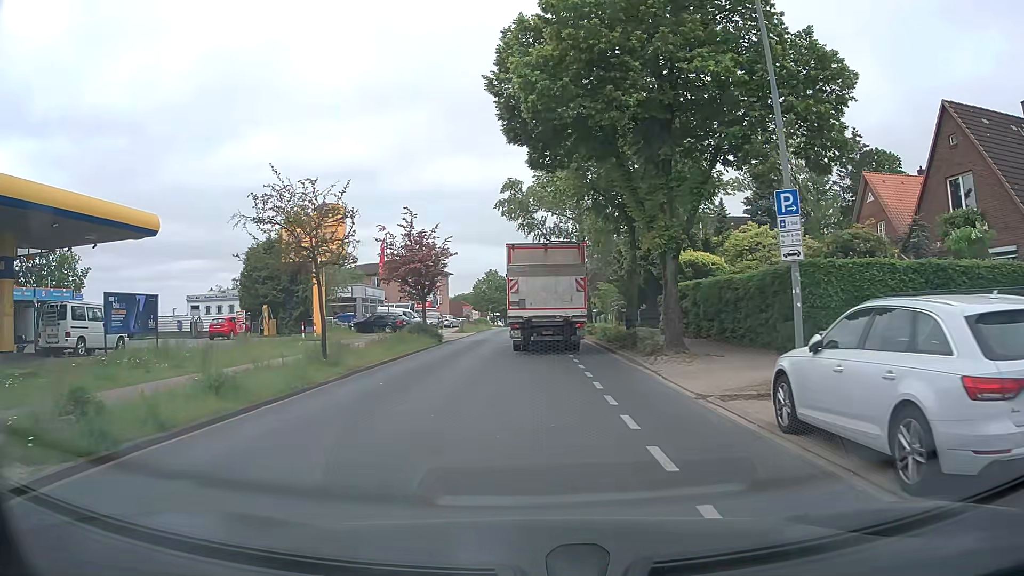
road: tertiary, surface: asphalt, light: Day
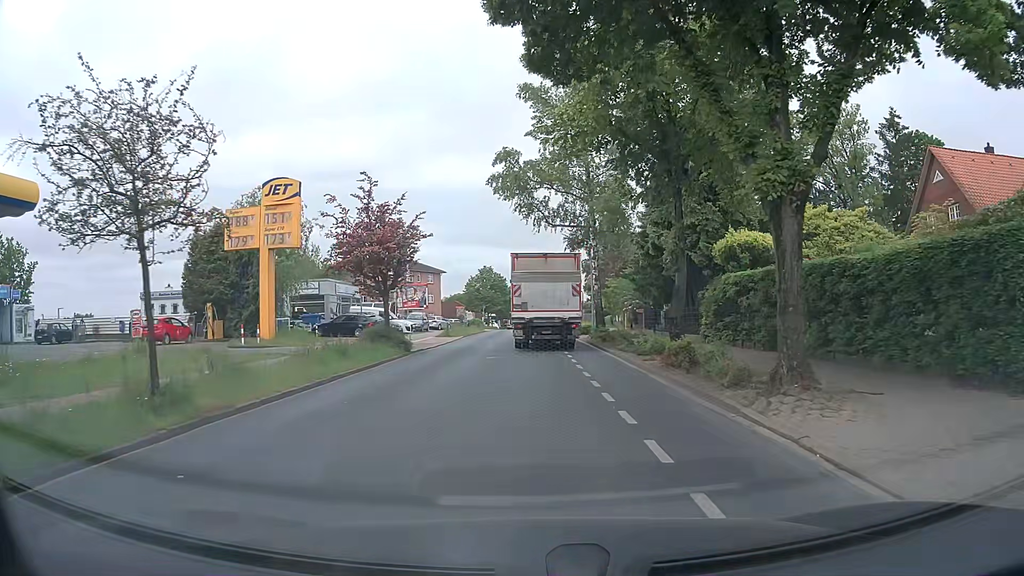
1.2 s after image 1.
(+0.1, +8.3) m; +1°
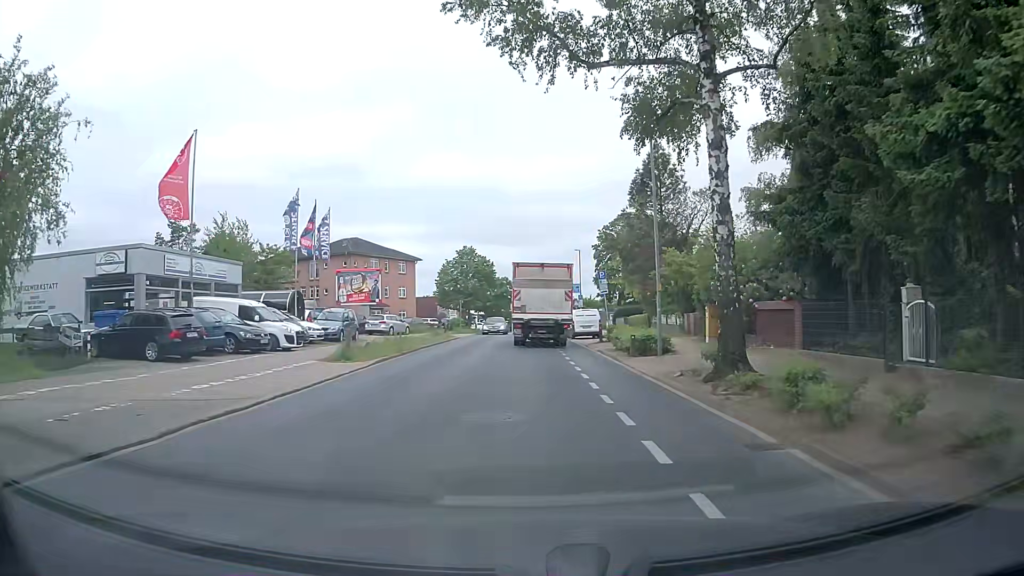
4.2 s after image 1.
(-0.1, +23.8) m; 0°
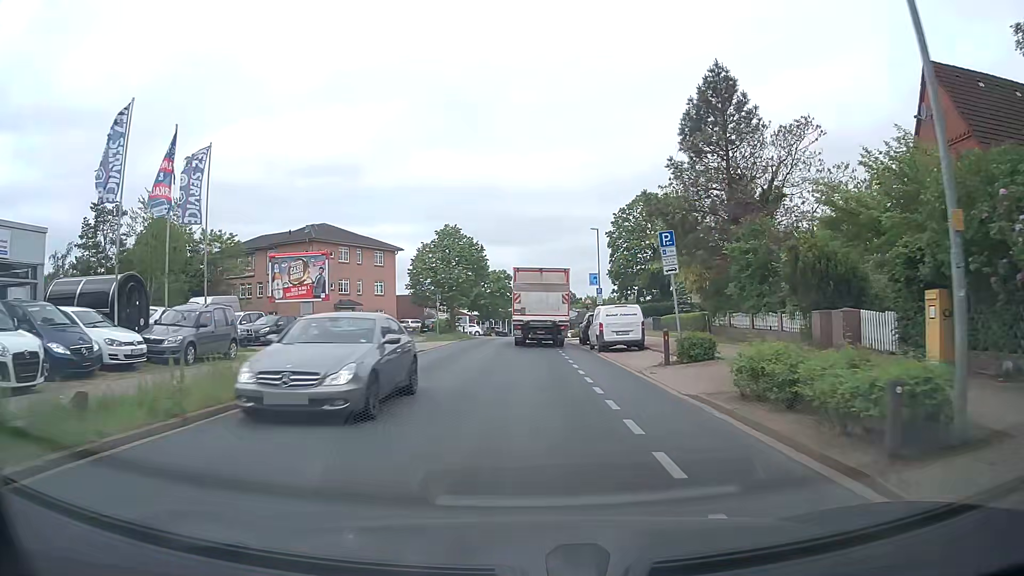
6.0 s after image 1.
(+0.1, +15.5) m; 0°
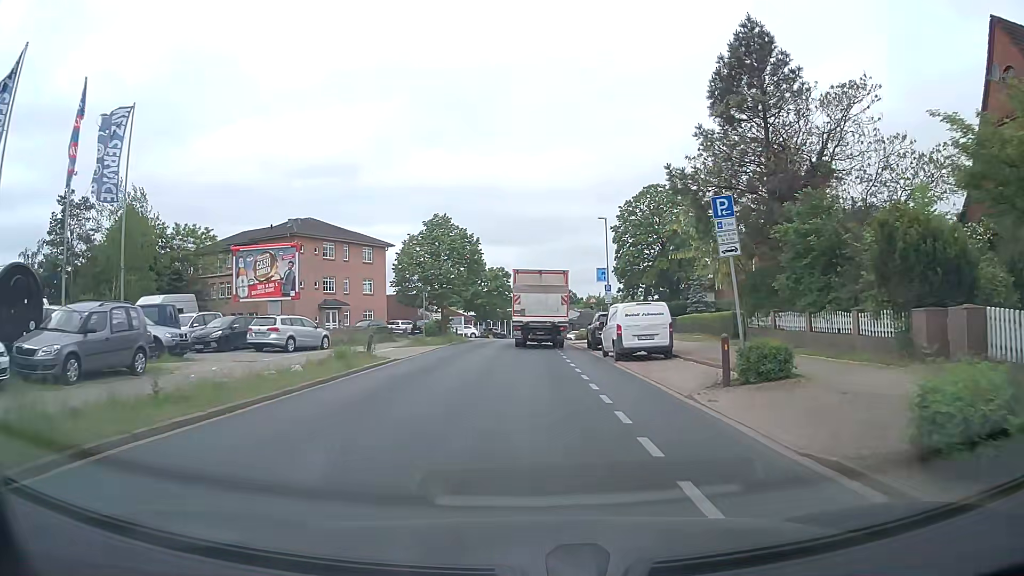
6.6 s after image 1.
(0.0, +5.4) m; 0°
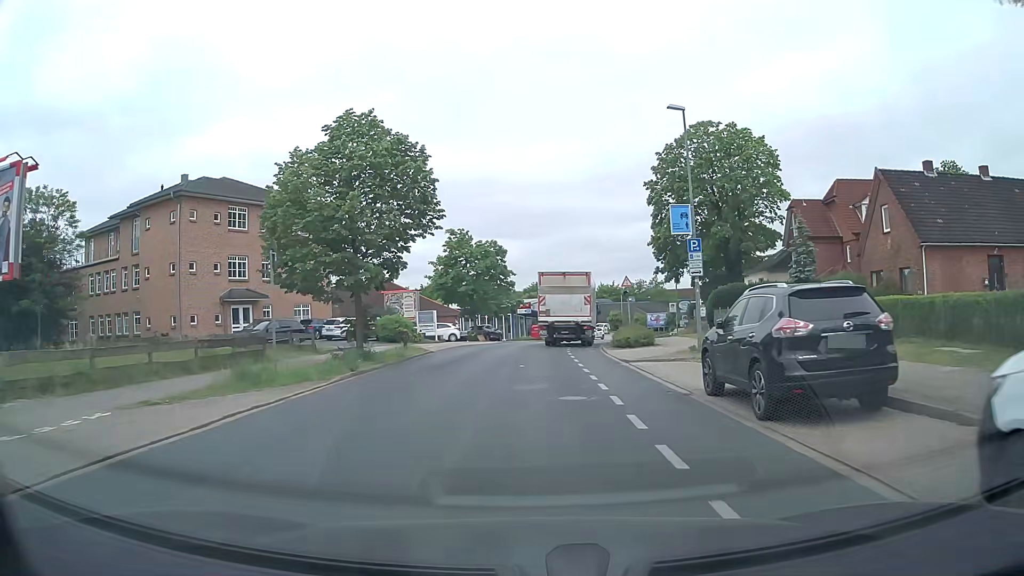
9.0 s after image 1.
(-0.1, +22.2) m; 0°
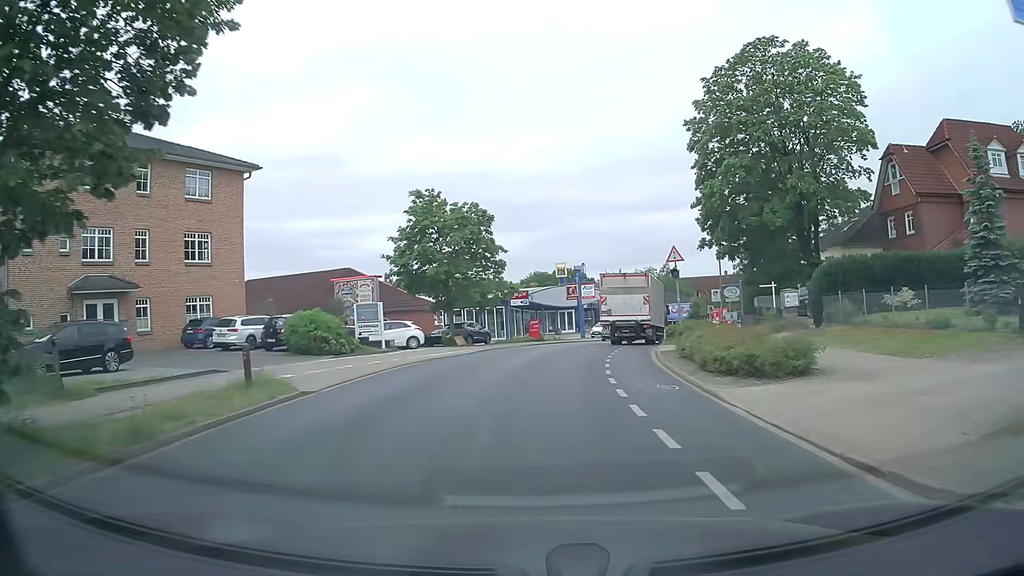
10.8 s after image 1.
(-0.3, +16.2) m; 0°
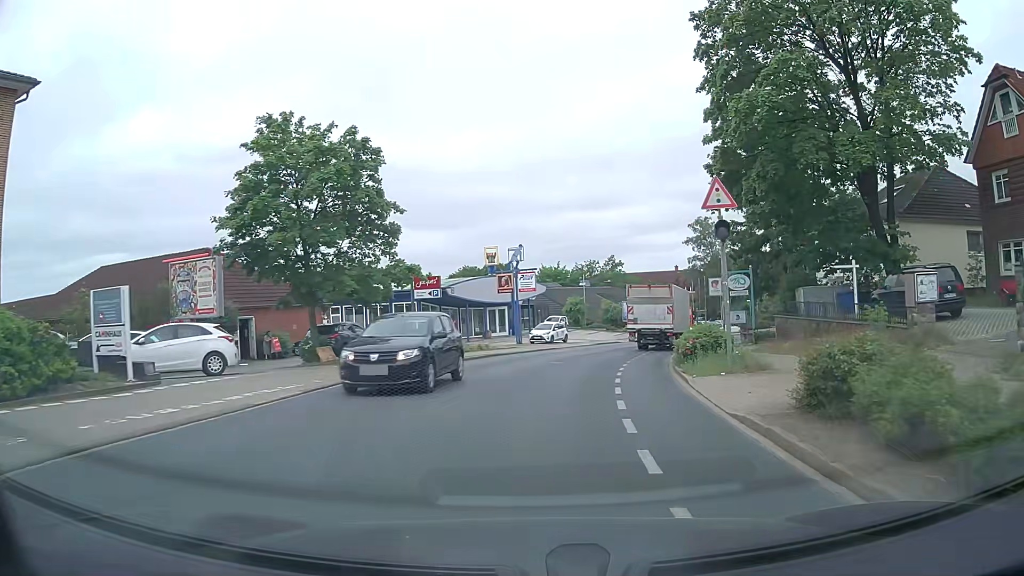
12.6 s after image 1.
(+0.5, +15.8) m; +5°
(0, +10) (+1, +20) (+3, +30) (+6, +39) (+10, +48) (+15, +57) (+20, +66) (+26, +74) (+31, +82) (+37, +91) m
